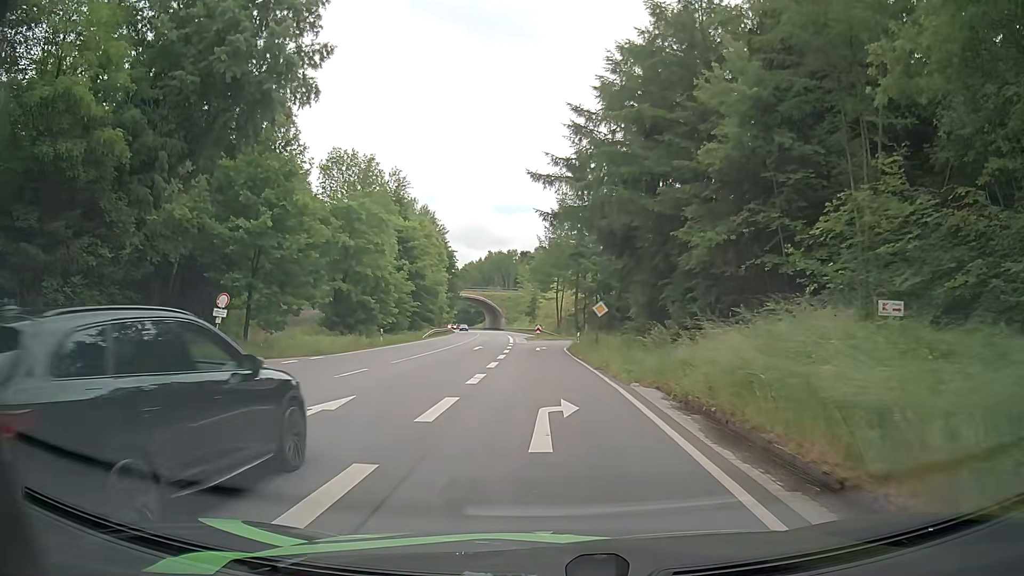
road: primary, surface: asphalt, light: Day
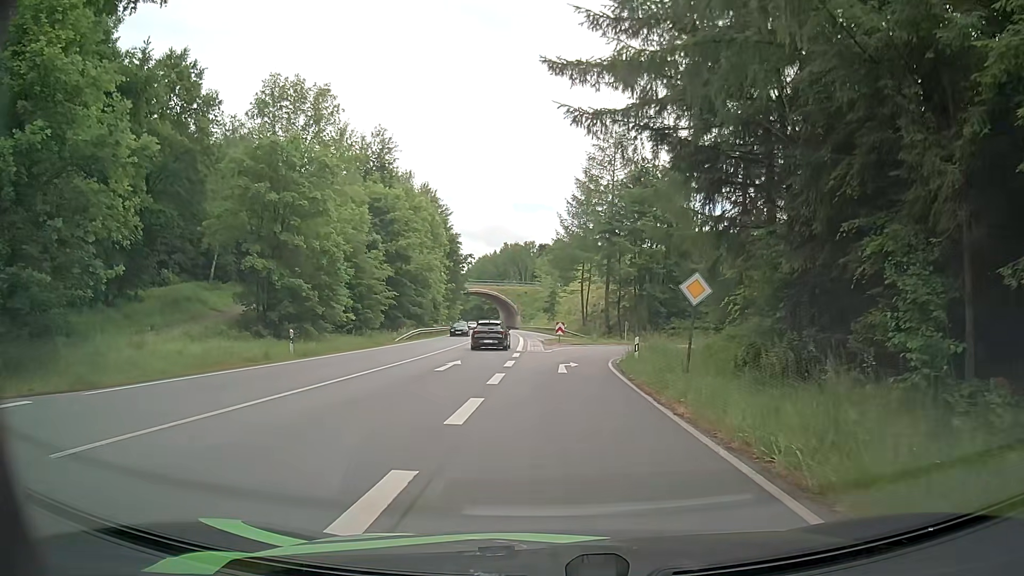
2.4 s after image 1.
(-0.4, +18.3) m; -1°
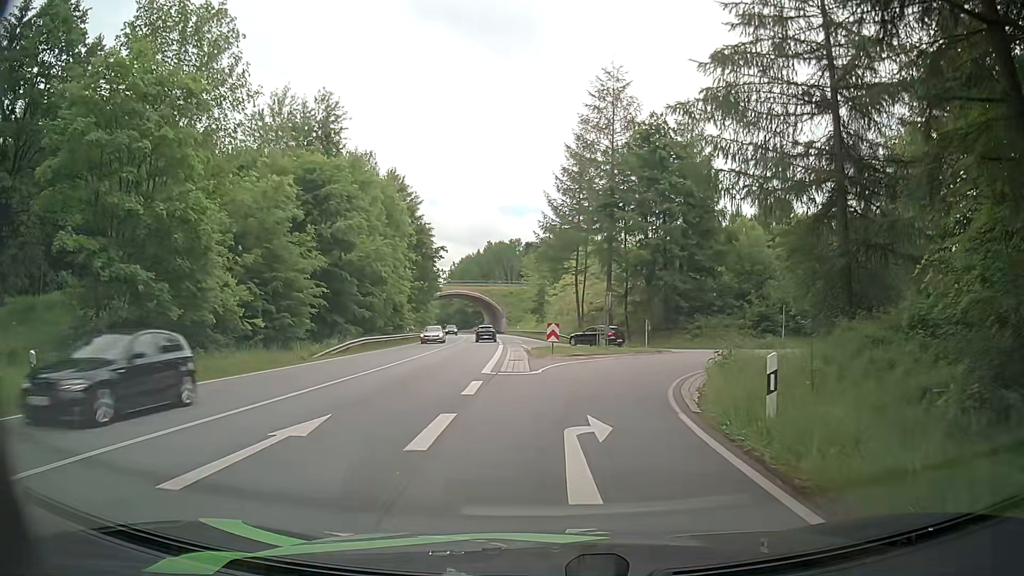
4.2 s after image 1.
(-0.1, +13.8) m; 0°
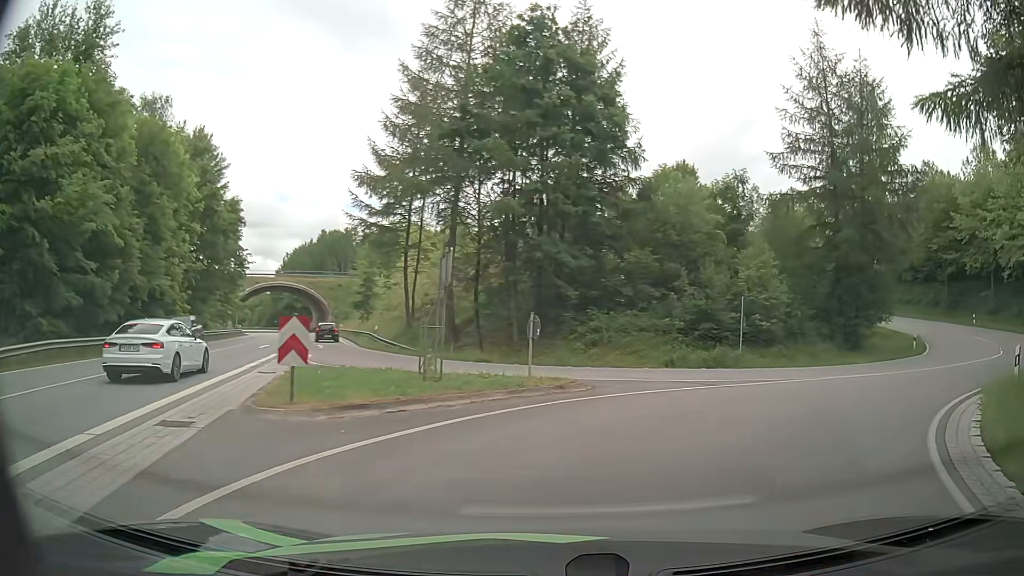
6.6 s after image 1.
(+1.5, +17.9) m; +13°
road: primary_link
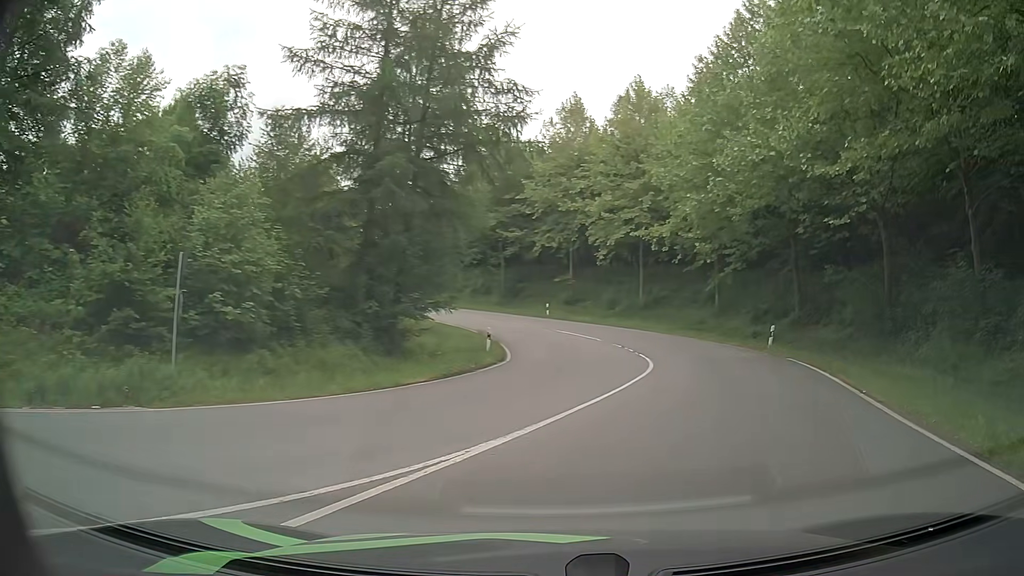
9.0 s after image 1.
(+4.4, +13.1) m; +42°
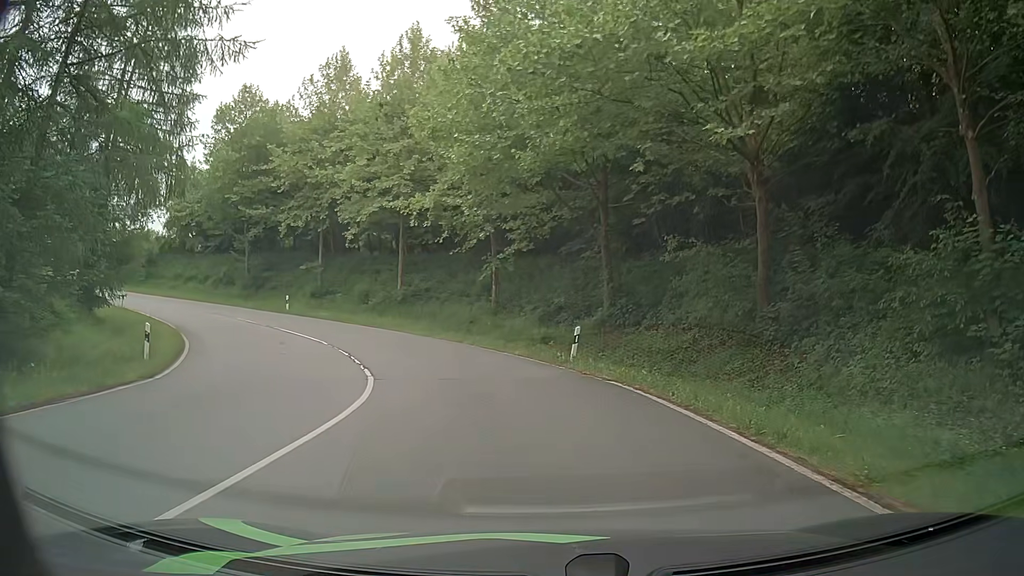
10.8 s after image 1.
(+2.1, +9.6) m; +19°
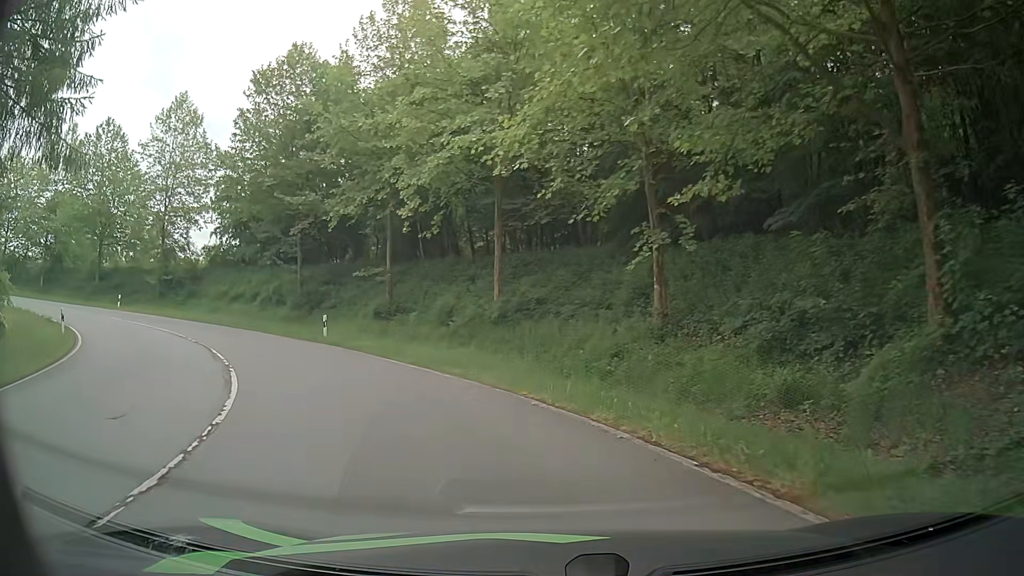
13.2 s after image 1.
(-1.0, +15.5) m; -11°
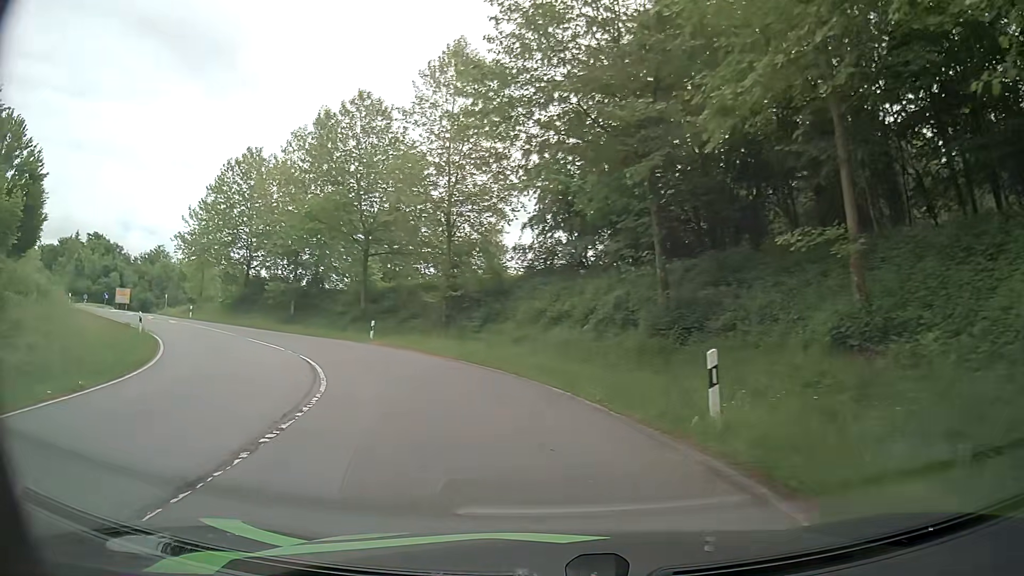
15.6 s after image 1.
(-4.9, +17.7) m; -33°
(-1, +10) (-4, +19) (-9, +28) (-16, +36) (-24, +42) (-32, +48) (-40, +54) (-46, +62) (-48, +71) (-45, +80) m
